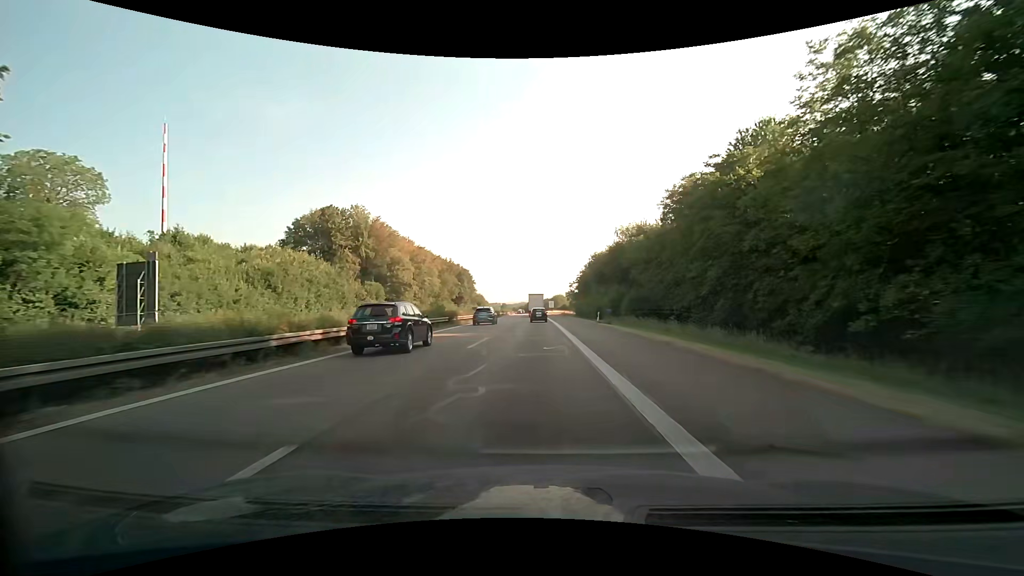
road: motorway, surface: asphalt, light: Day
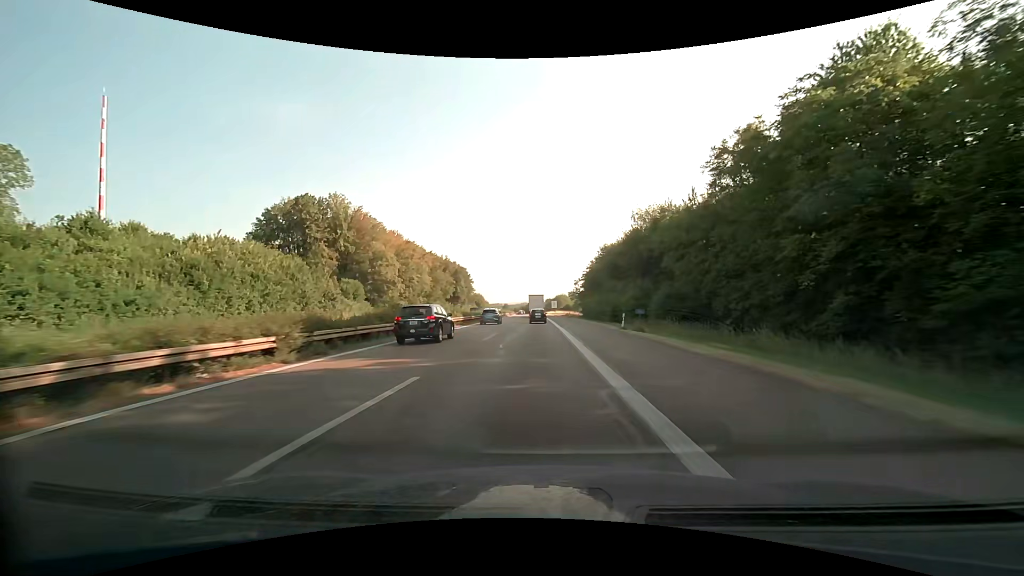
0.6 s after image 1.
(0.0, +13.2) m; 0°
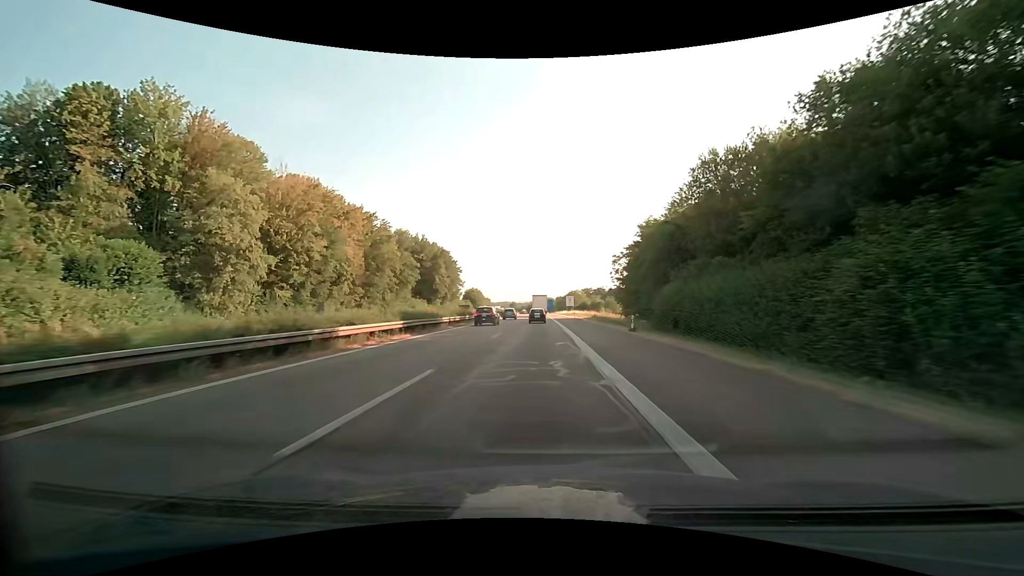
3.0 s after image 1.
(-0.5, +52.4) m; -1°
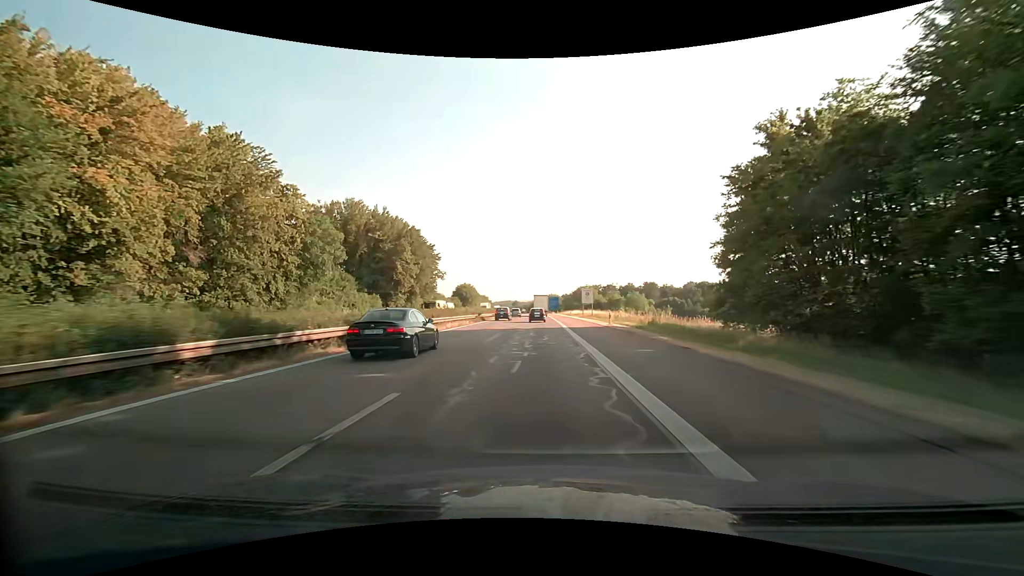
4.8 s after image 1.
(0.0, +39.1) m; 0°
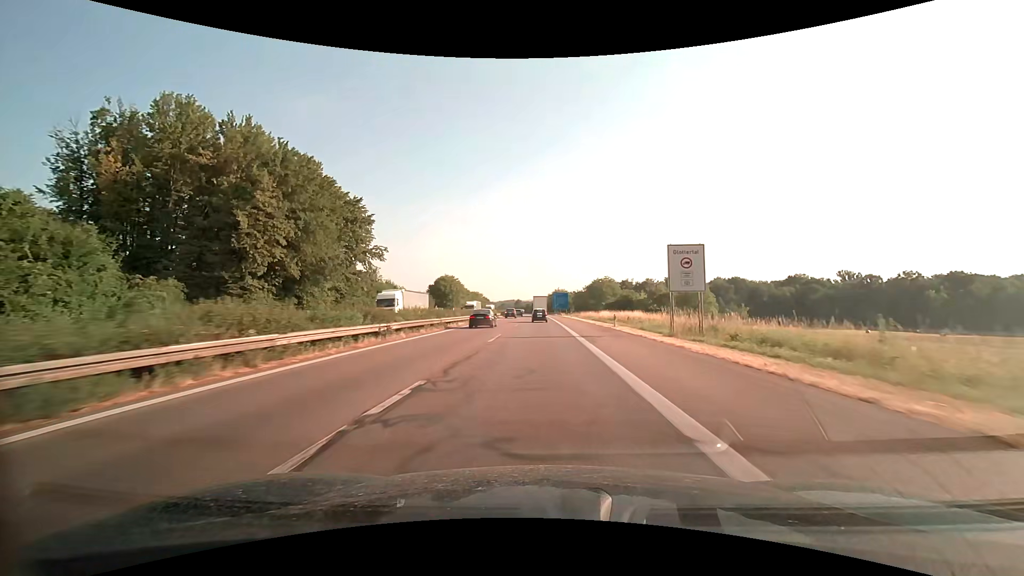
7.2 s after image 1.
(-0.3, +52.3) m; -1°
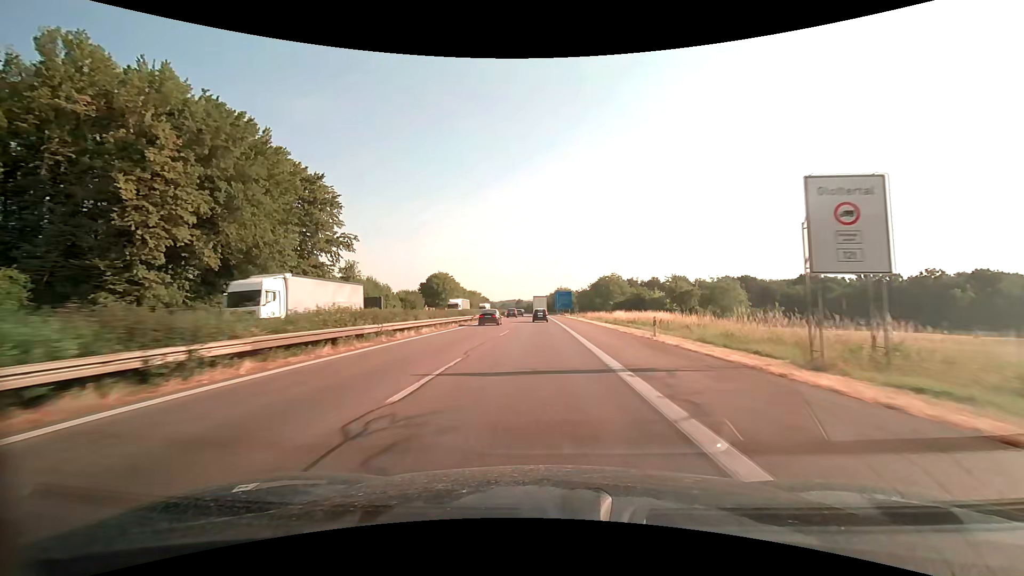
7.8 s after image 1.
(0.0, +13.3) m; 0°
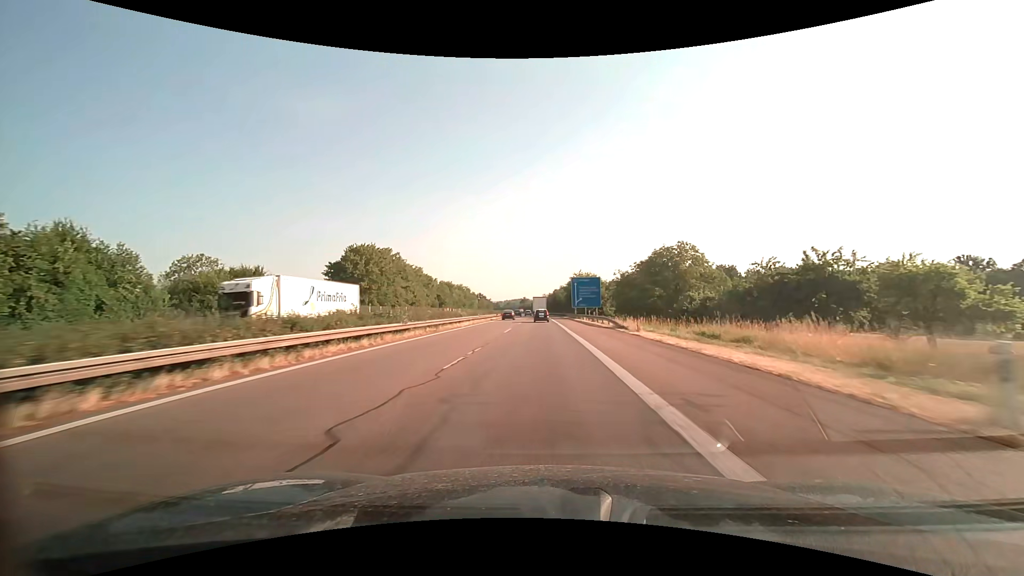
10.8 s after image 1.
(-0.4, +67.7) m; -1°
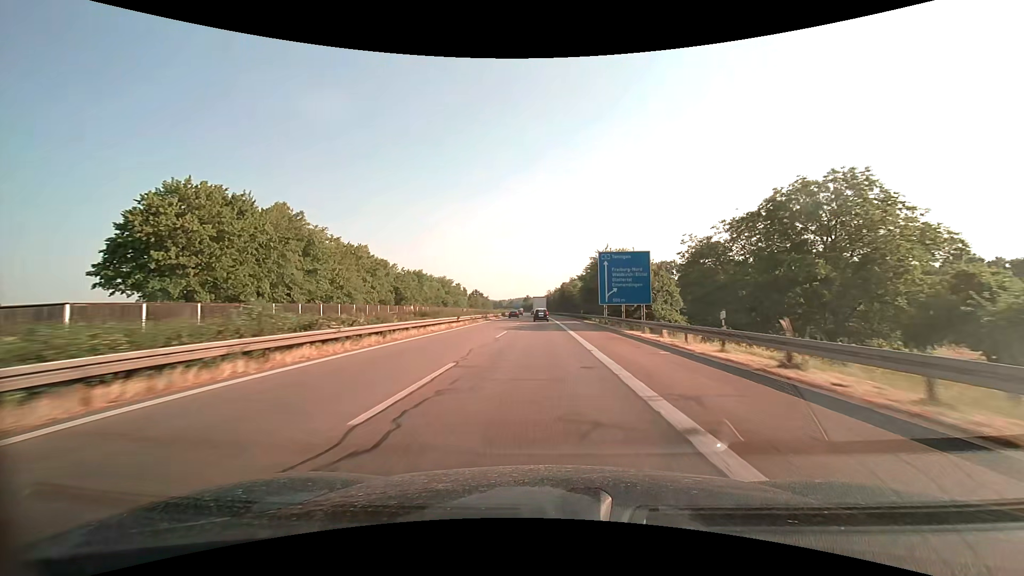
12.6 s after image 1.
(-0.2, +41.6) m; -1°
(0, +10) (0, +20) (0, +30) (0, +40) (0, +50) (0, +60) (0, +70) (-1, +80) (-1, +90) (-1, +100) m
